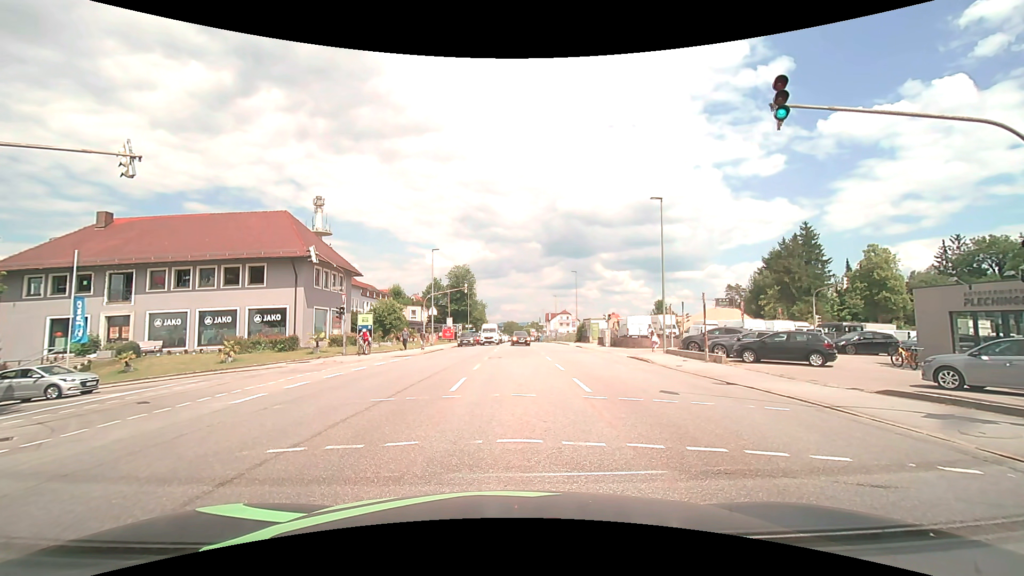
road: tertiary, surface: asphalt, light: Day
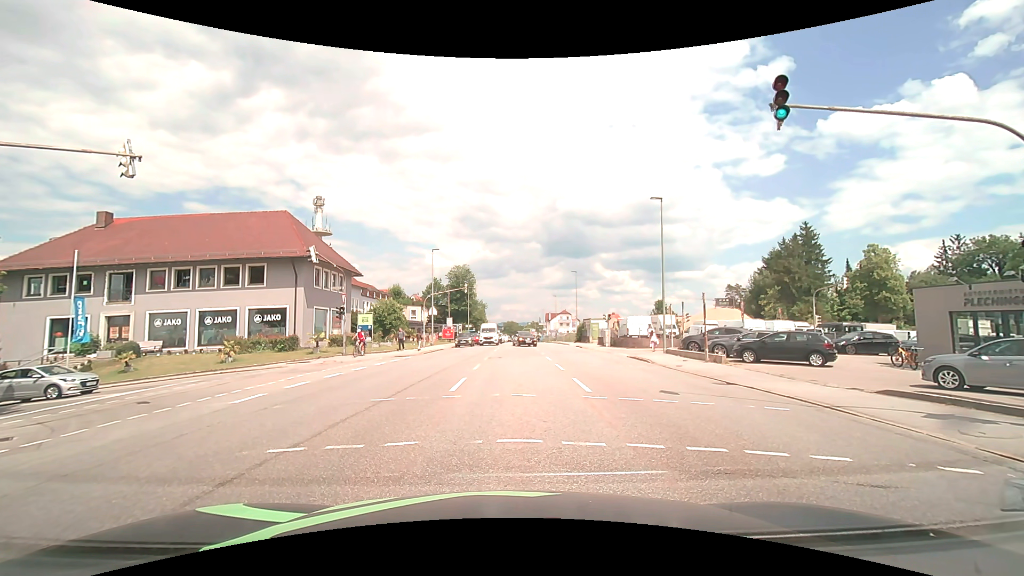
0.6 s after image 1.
(0.0, 0.0) m; 0°
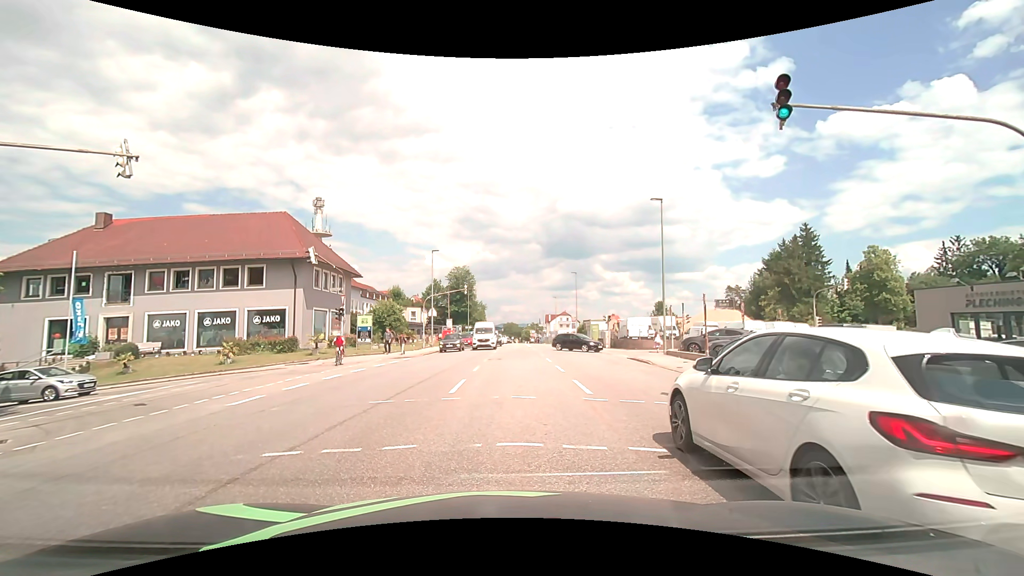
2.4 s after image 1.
(0.0, +0.1) m; 0°
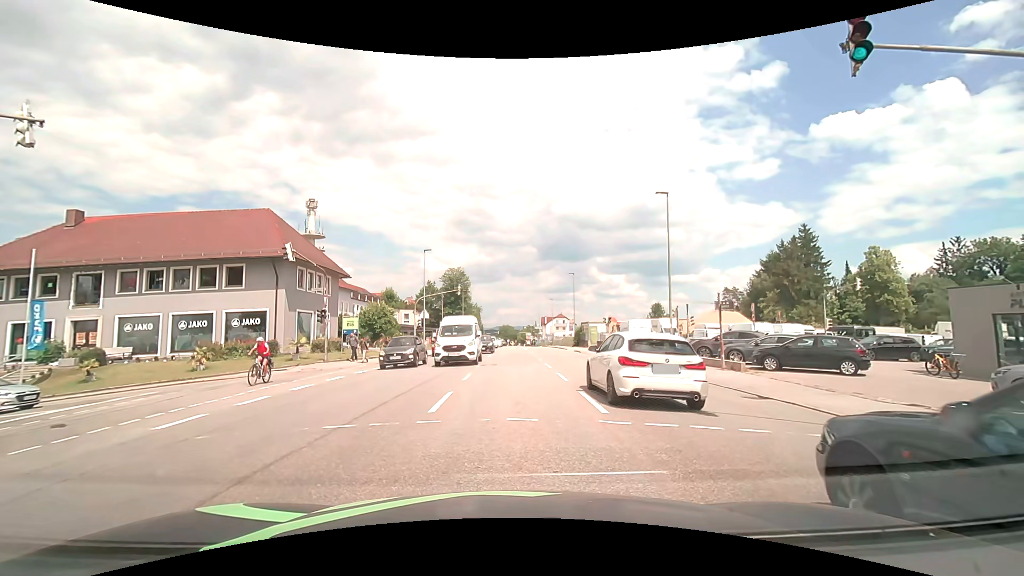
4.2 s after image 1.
(0.0, +2.4) m; -1°
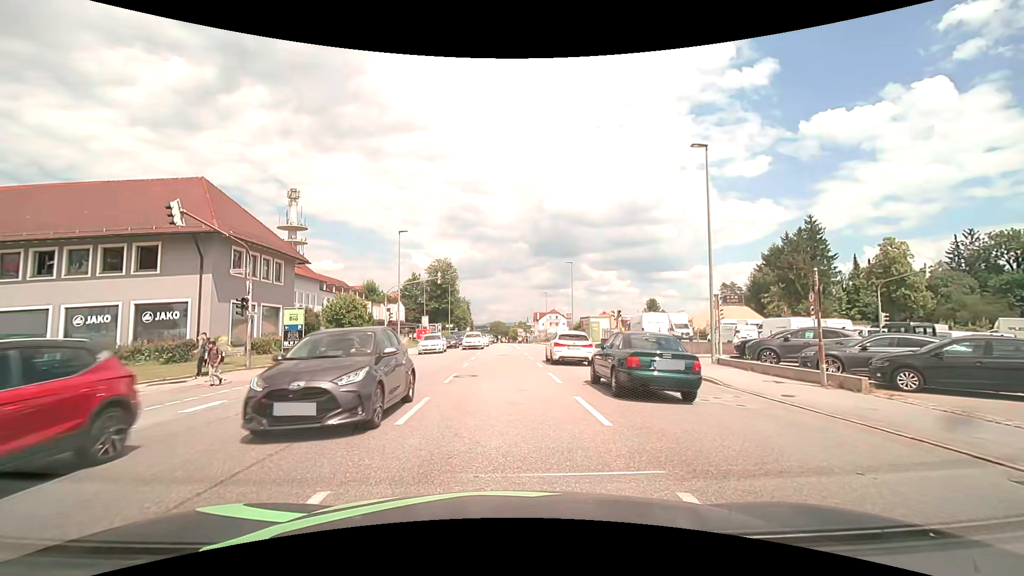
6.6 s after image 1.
(+0.1, +7.6) m; +1°
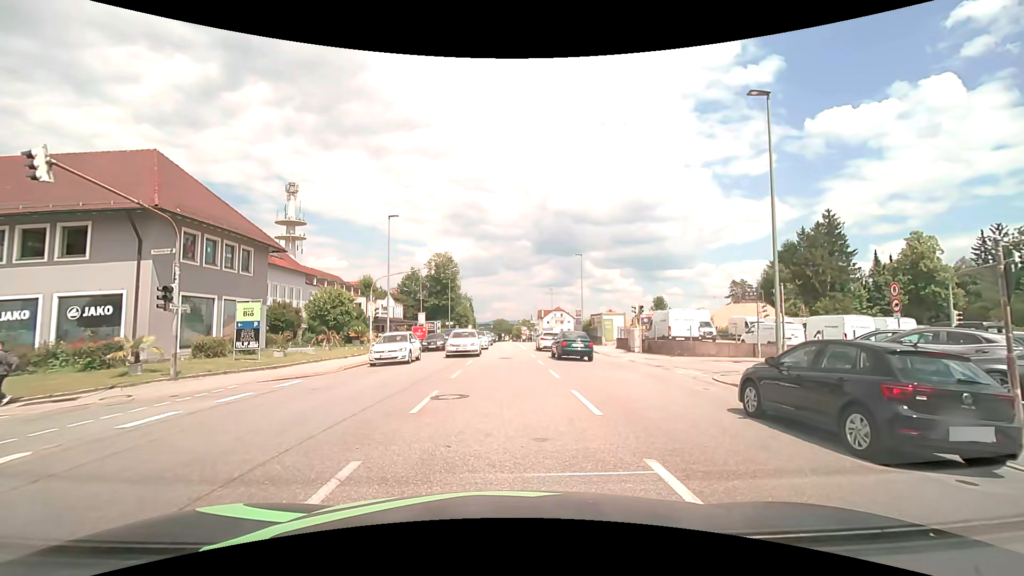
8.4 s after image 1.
(0.0, +5.0) m; -3°
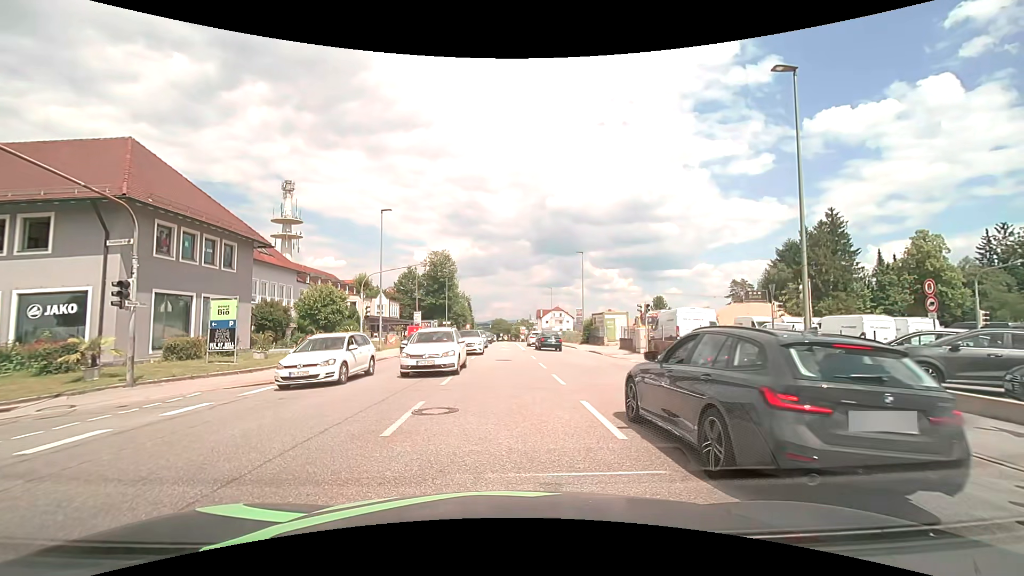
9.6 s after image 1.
(0.0, +1.6) m; 0°
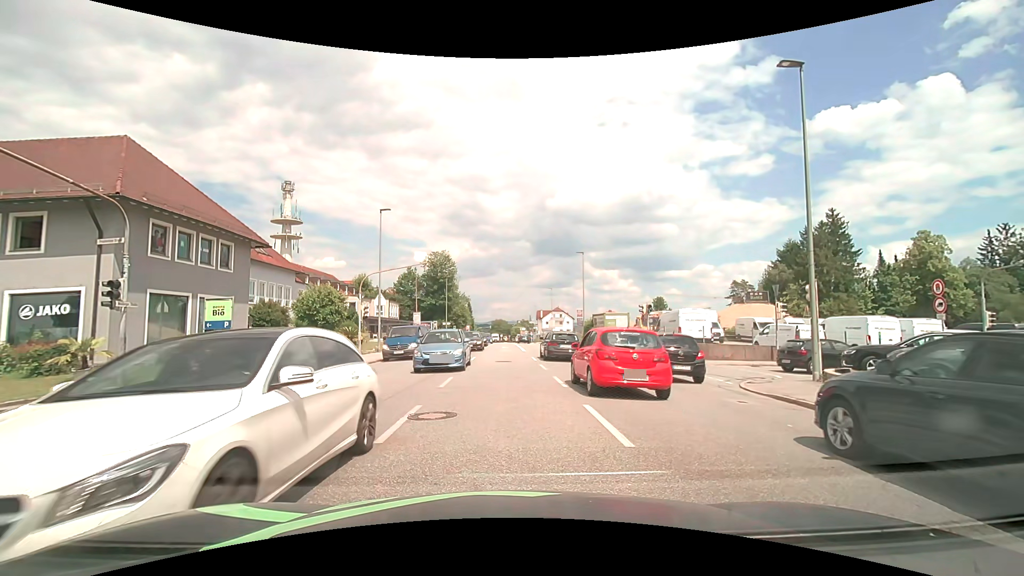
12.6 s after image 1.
(0.0, +0.4) m; 0°
